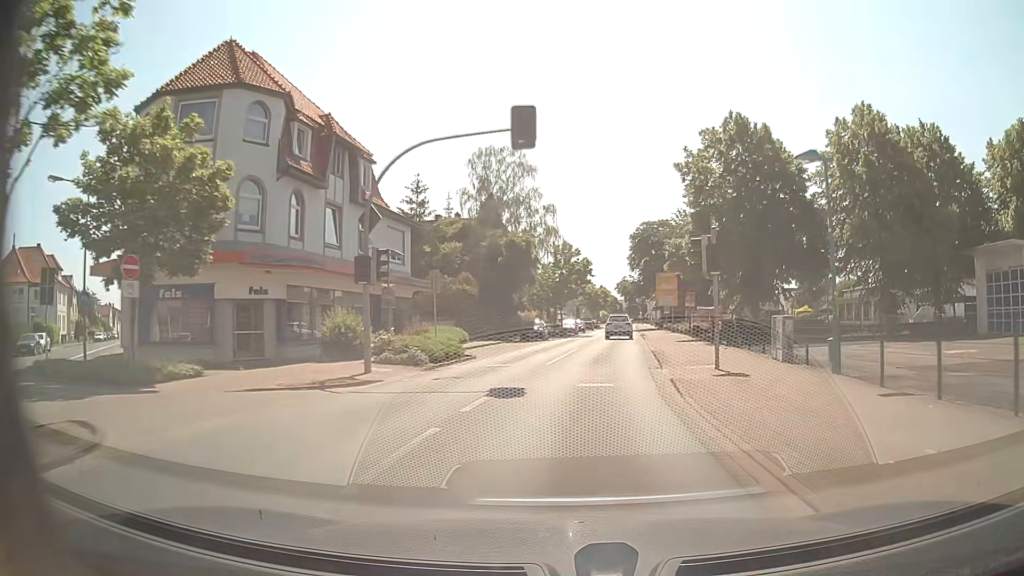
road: secondary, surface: asphalt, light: Day
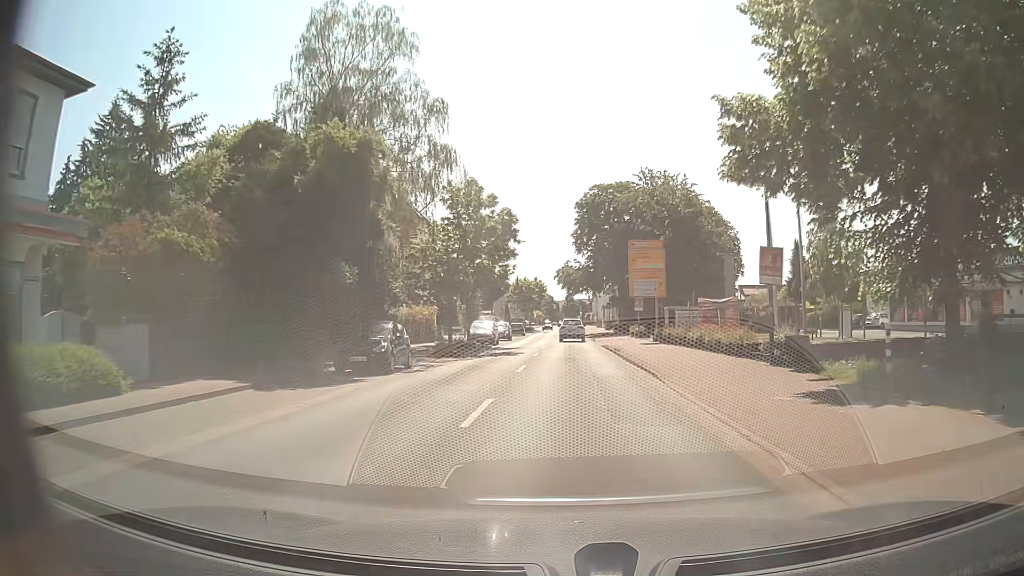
(+1.8, +28.1) m; +6°
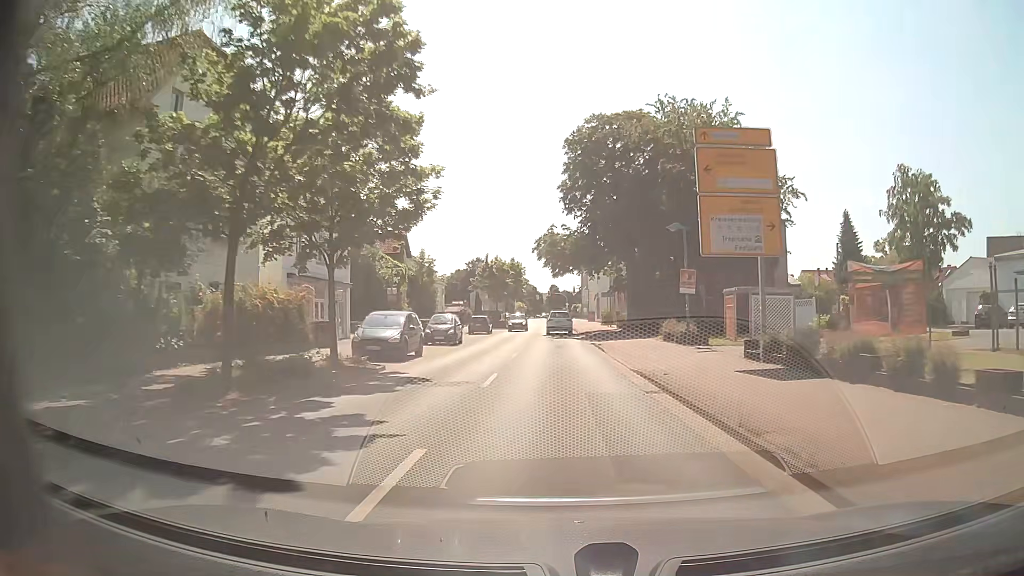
(+0.2, +22.9) m; +1°
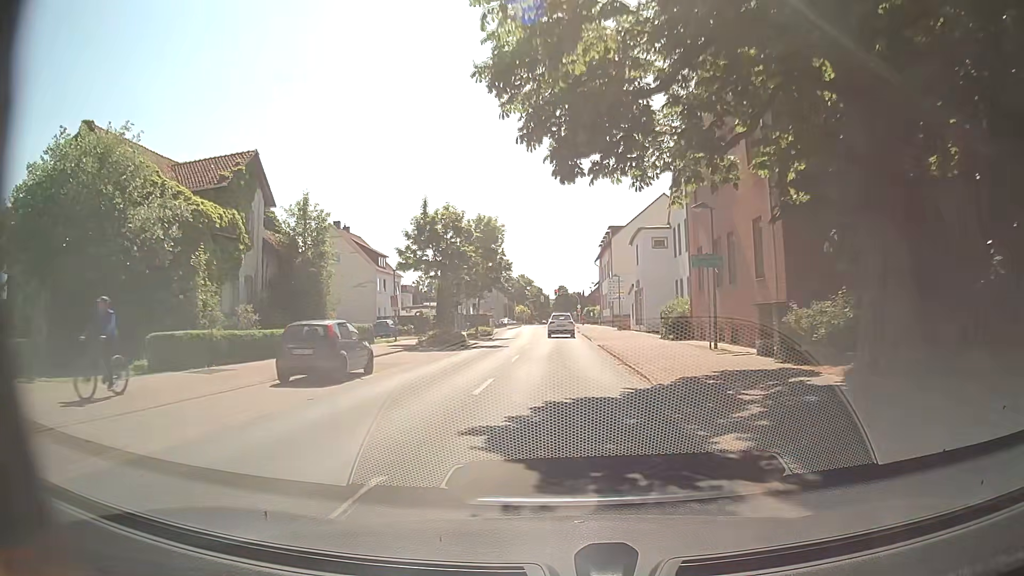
(+0.3, +37.2) m; 0°
(0, +10) (0, +20) (0, +30) (0, +40) (0, +50) (0, +60) (0, +70) (+1, +80) (+1, +90) (+1, +100) m
